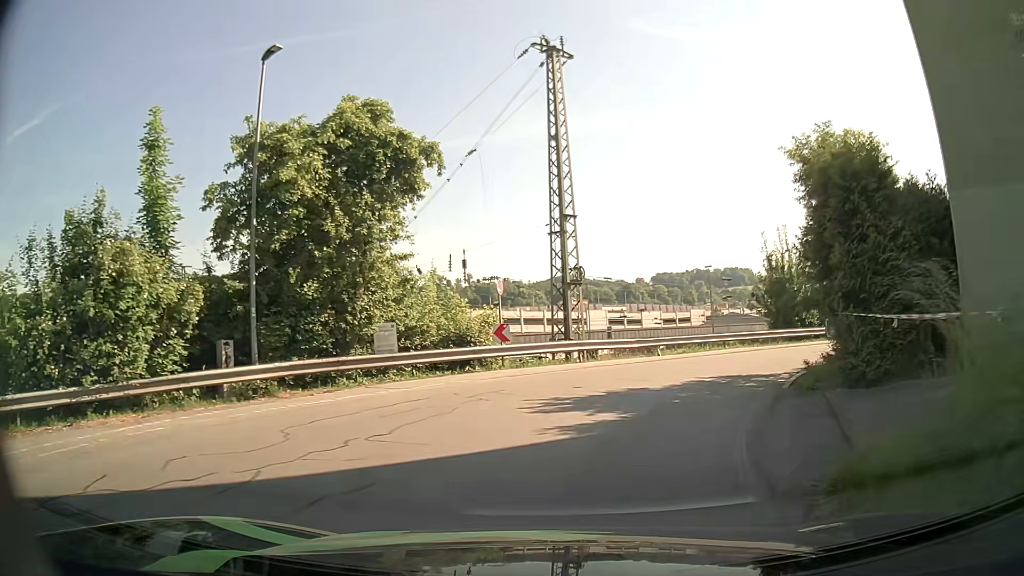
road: residential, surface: asphalt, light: Day
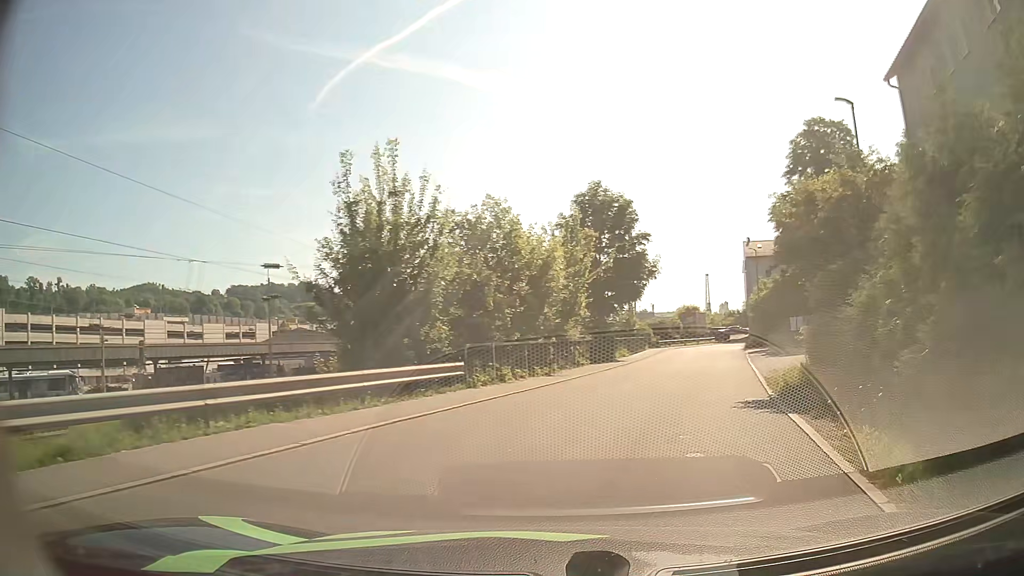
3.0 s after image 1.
(+4.6, +17.6) m; +36°
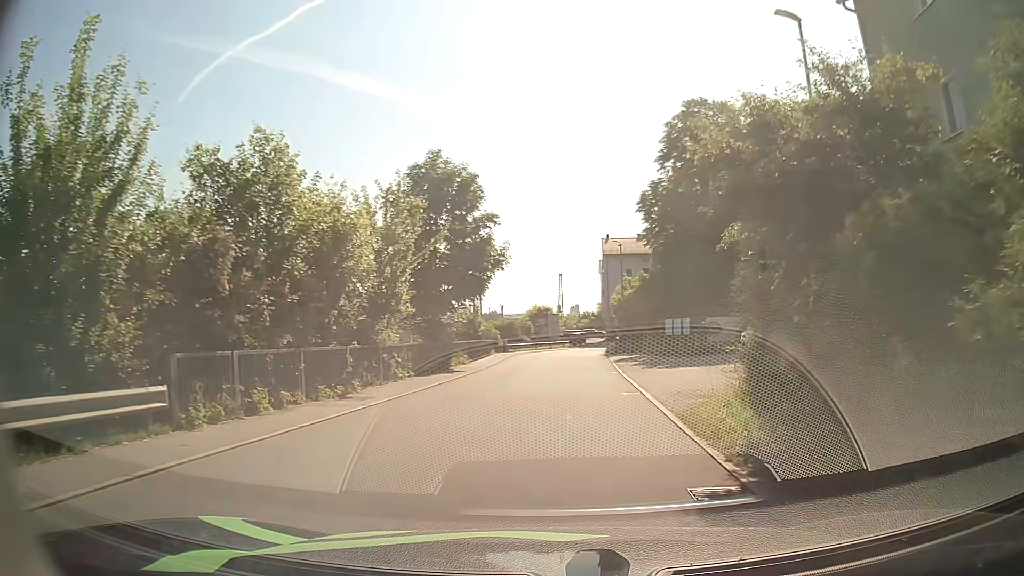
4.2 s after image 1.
(+0.9, +7.2) m; +13°
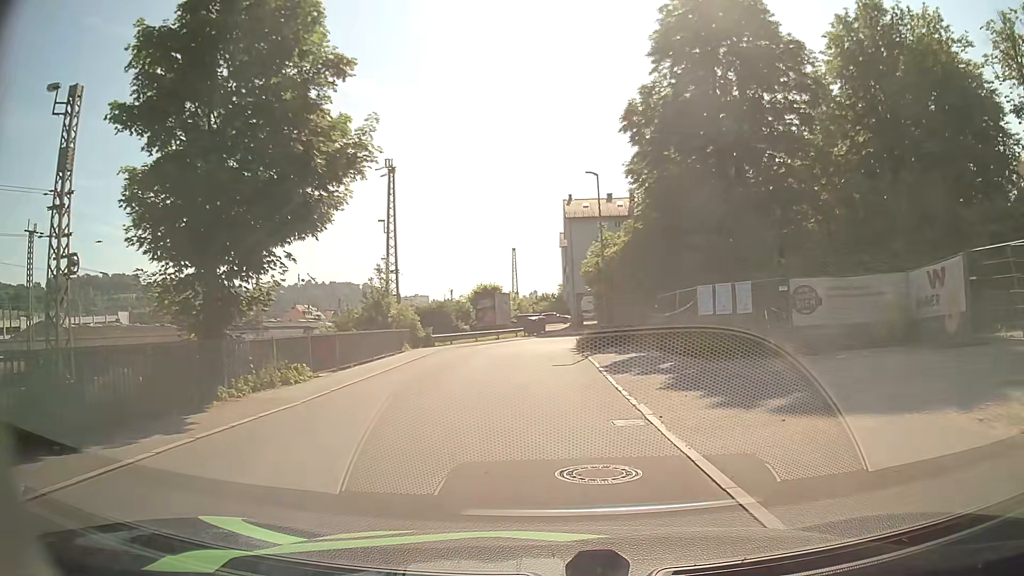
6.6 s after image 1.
(+0.7, +18.3) m; +4°
(0, +10) (-1, +20) (-1, +30) (0, +40) (+3, +49) (+10, +56) (+20, +59) (+30, +59) (+40, +59) (+50, +59) m
